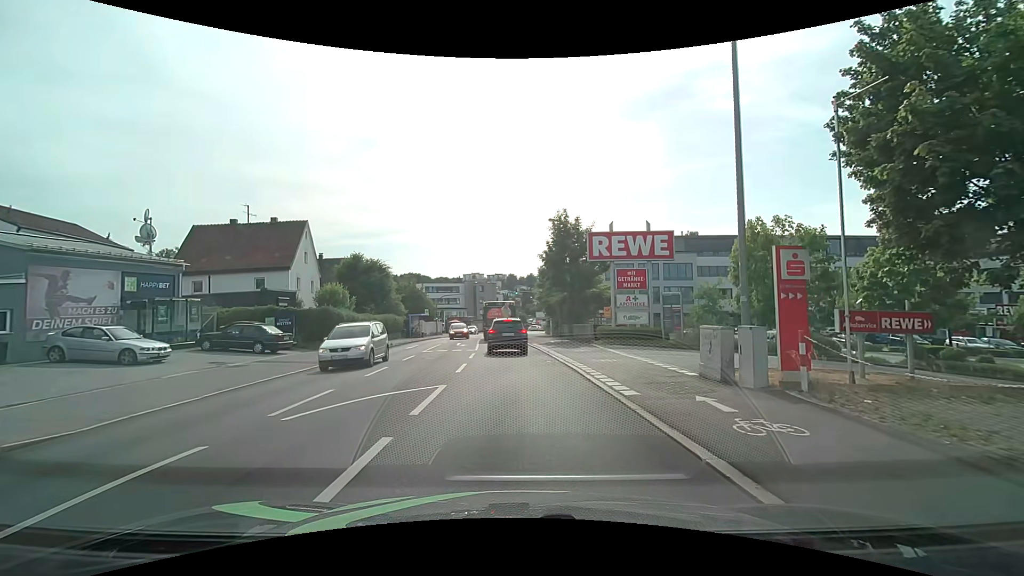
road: tertiary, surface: asphalt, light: Day
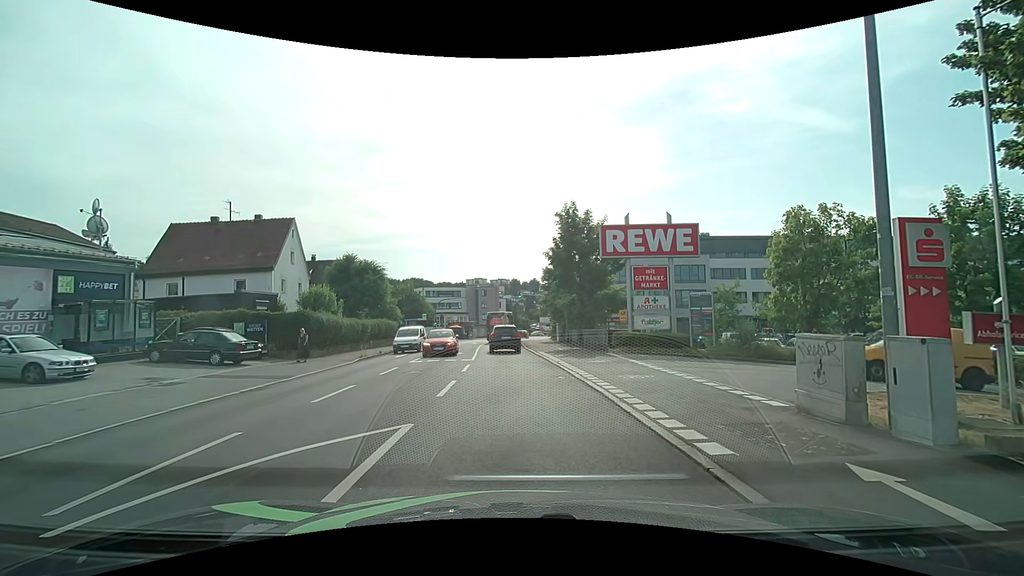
(0.0, +3.5) m; +1°
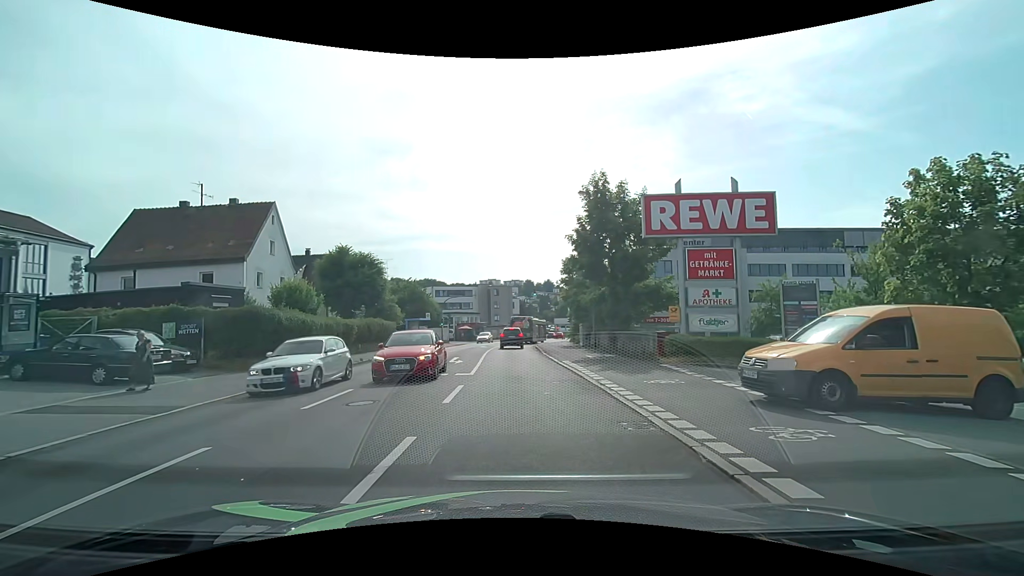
(-0.2, +7.2) m; -1°
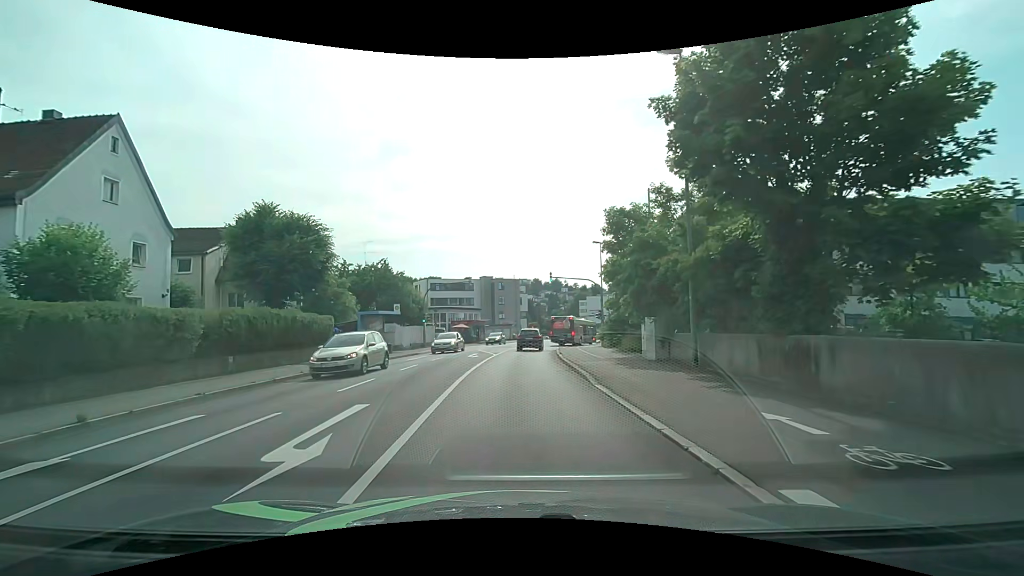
(-0.5, +17.4) m; -2°
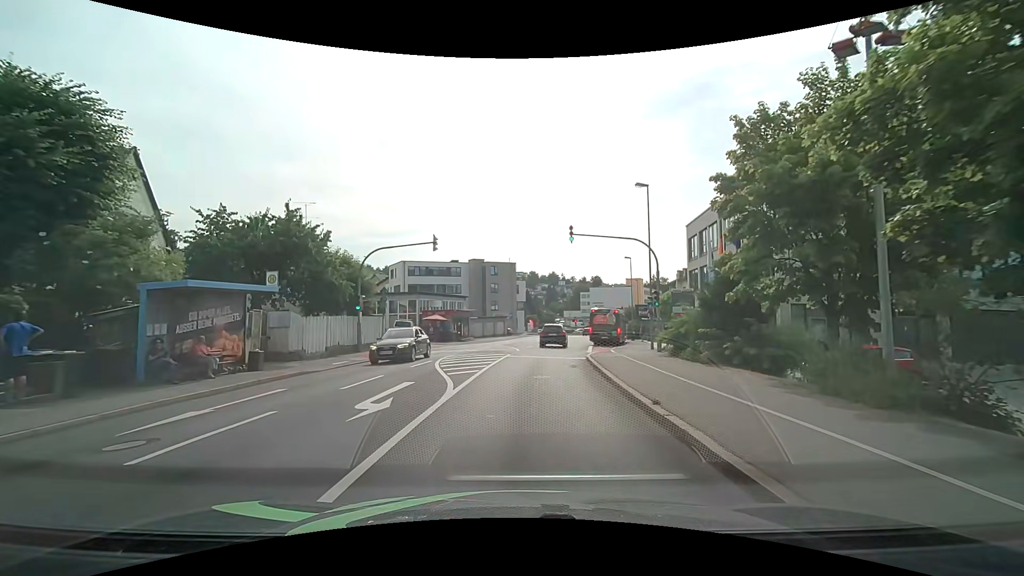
(0.0, +18.4) m; +1°
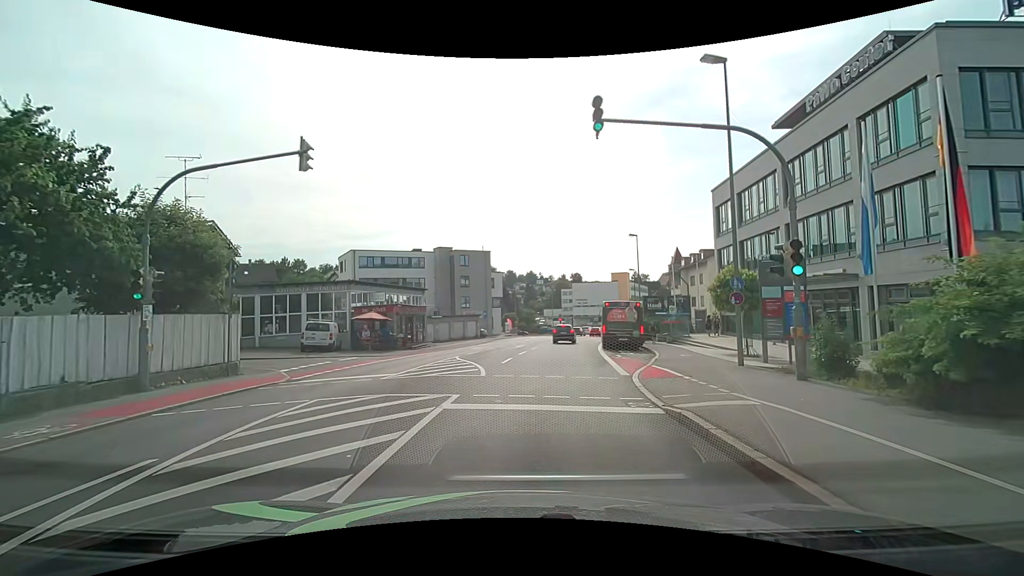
(+0.2, +14.2) m; +2°
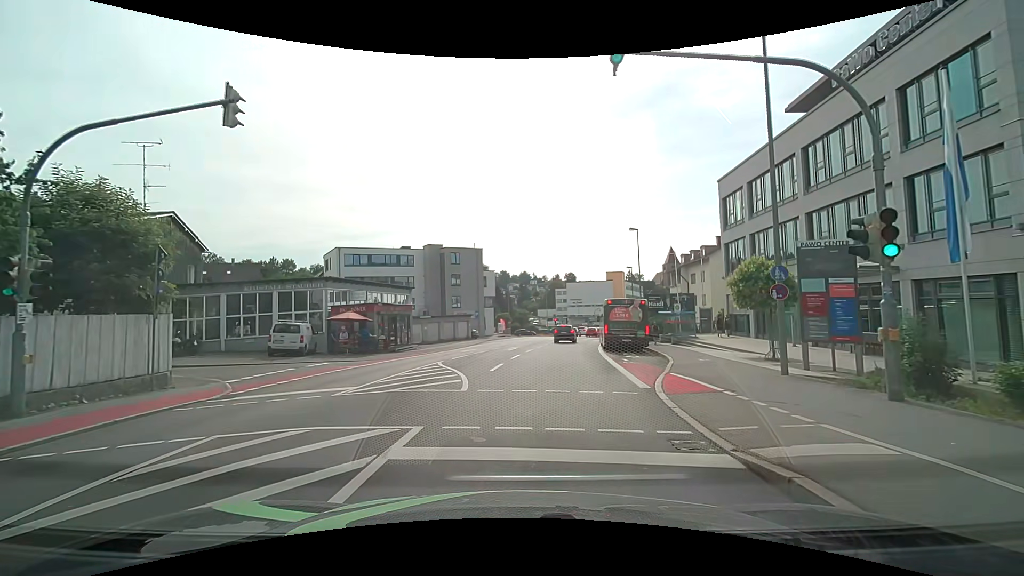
(+0.1, +3.0) m; +2°
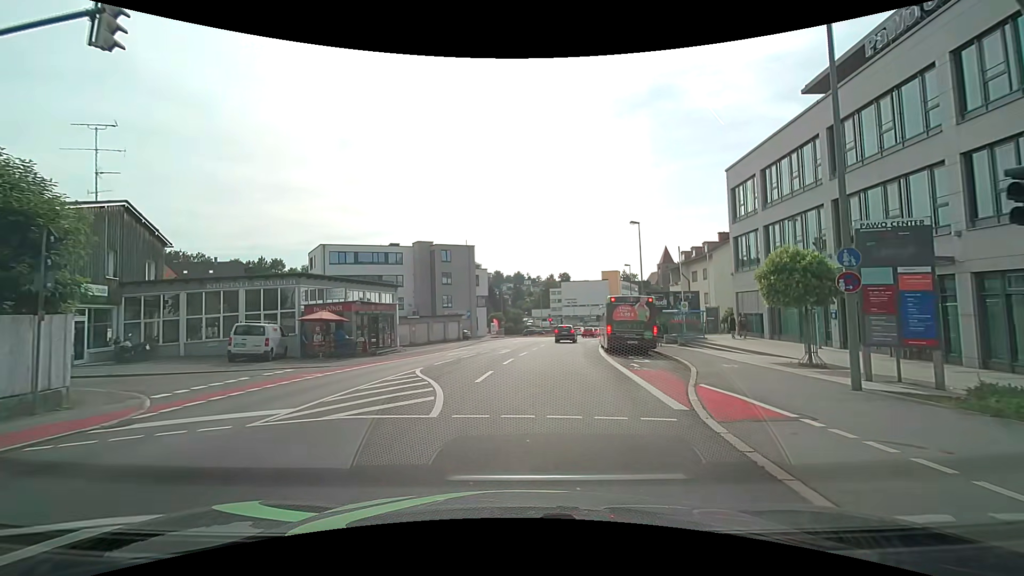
(0.0, +3.0) m; 0°
